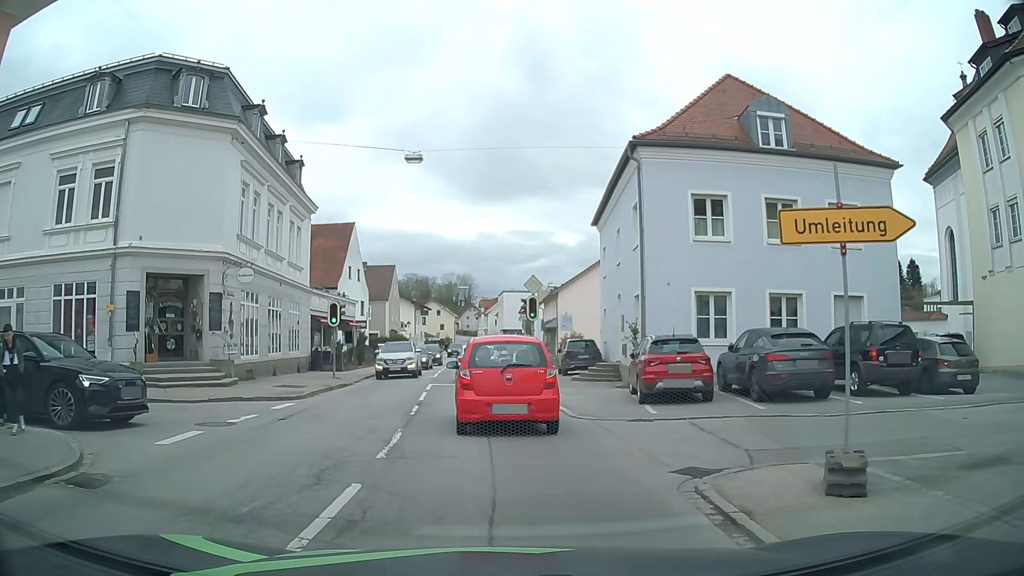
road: secondary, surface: asphalt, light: Day
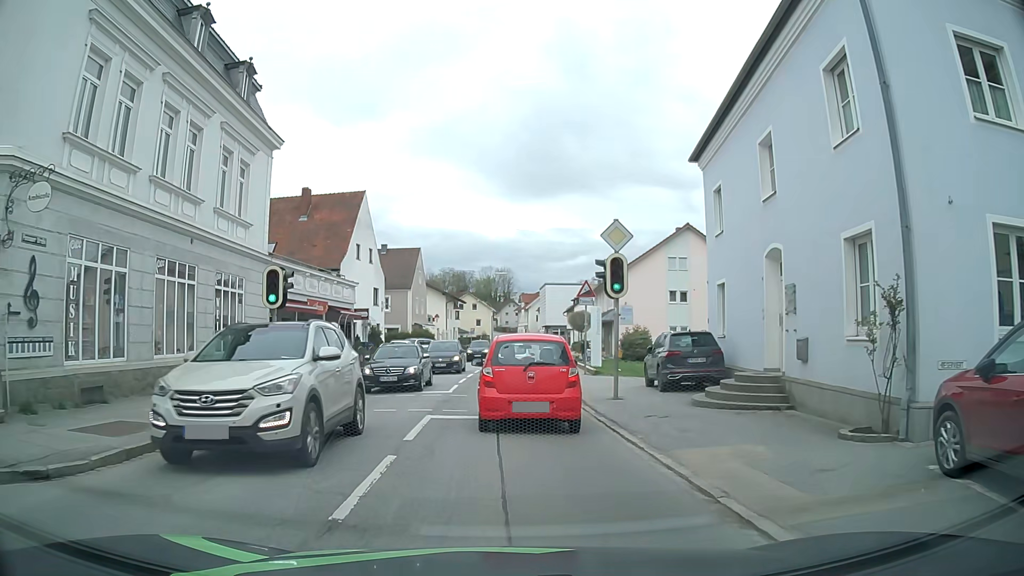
(-0.5, +12.4) m; -3°
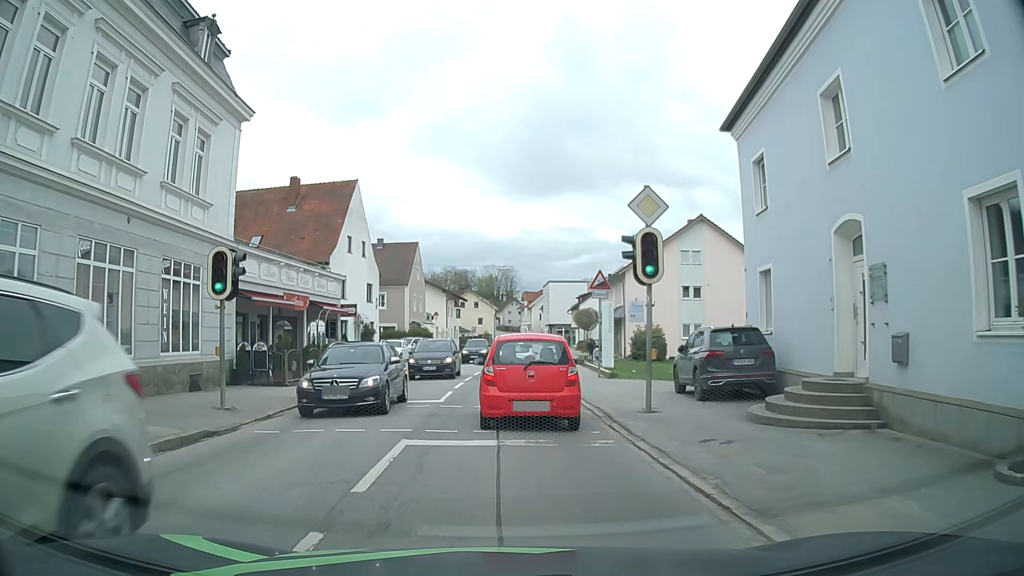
(0.0, +3.5) m; 0°
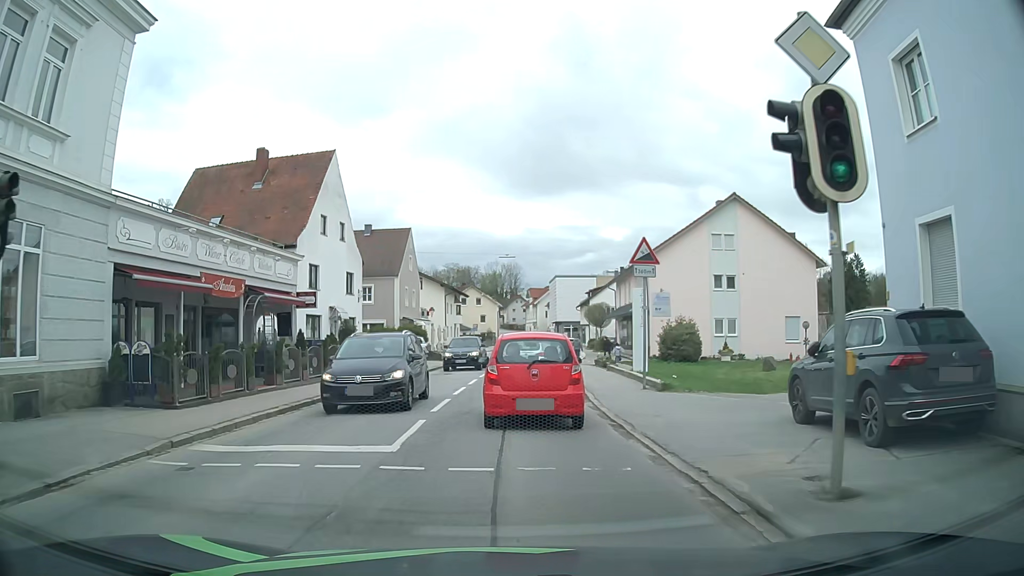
(0.0, +7.6) m; 0°
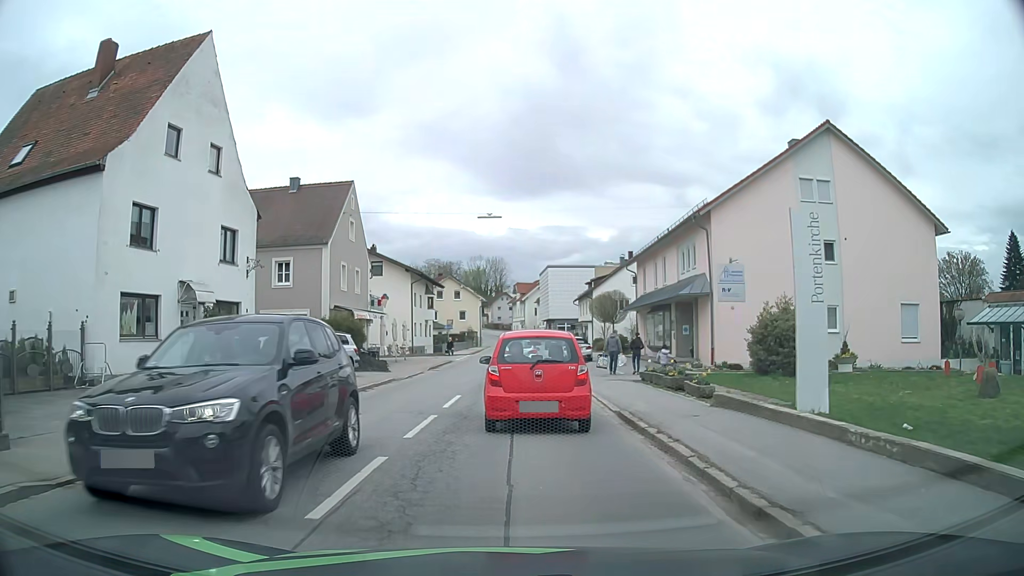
(+0.1, +17.2) m; +2°
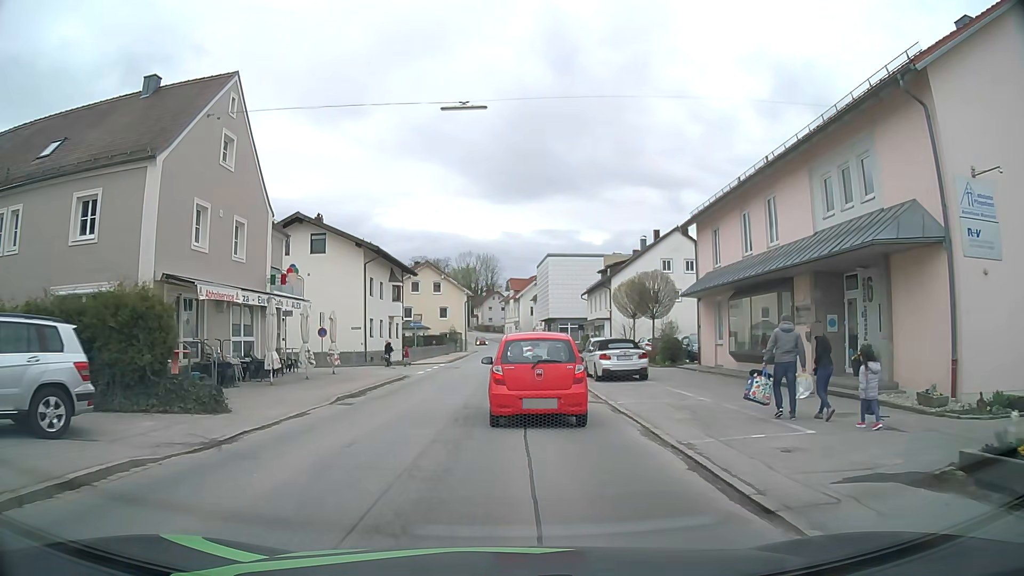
(-0.1, +17.8) m; 0°
